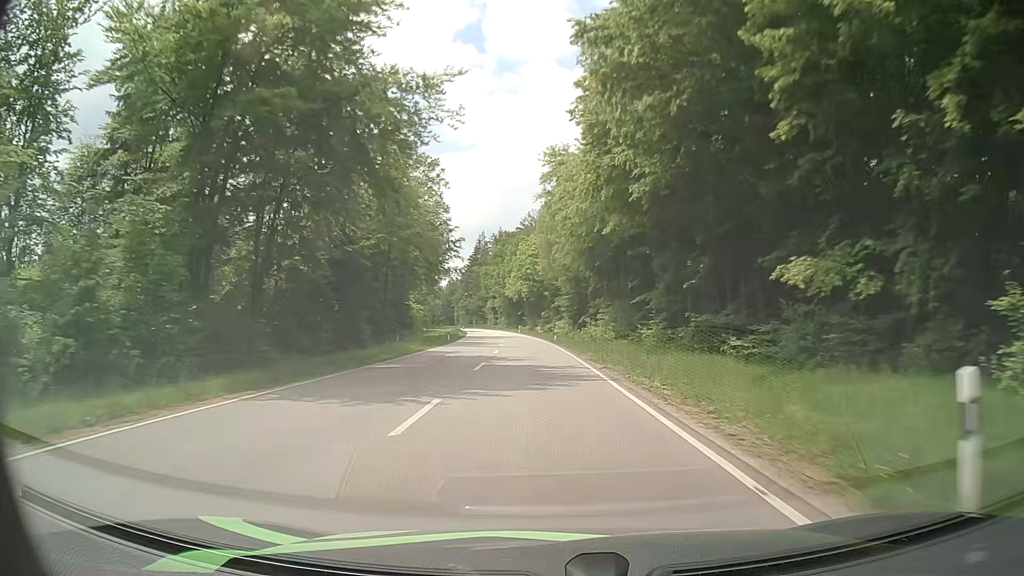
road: secondary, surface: asphalt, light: Day
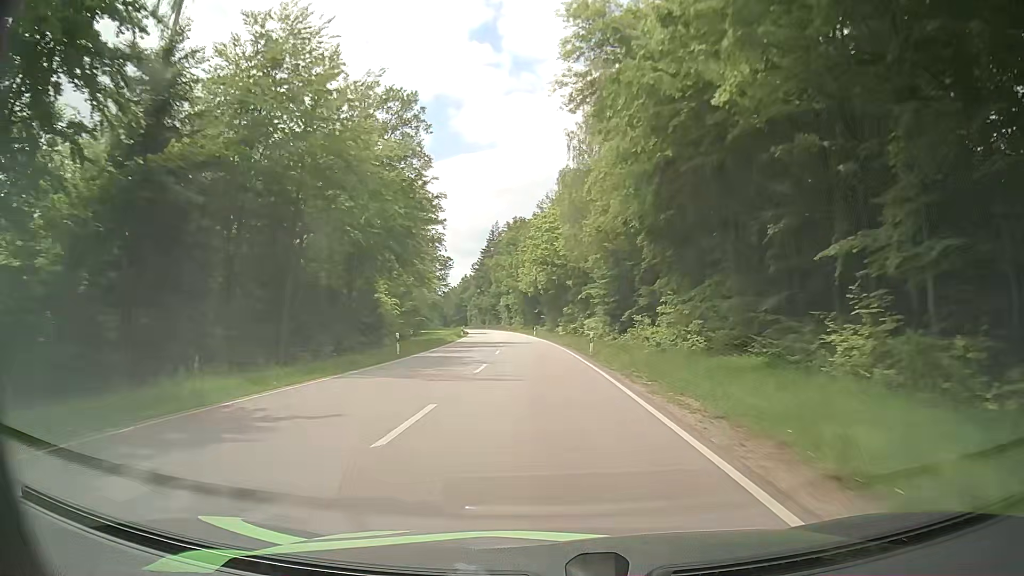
(-0.6, +24.8) m; -2°
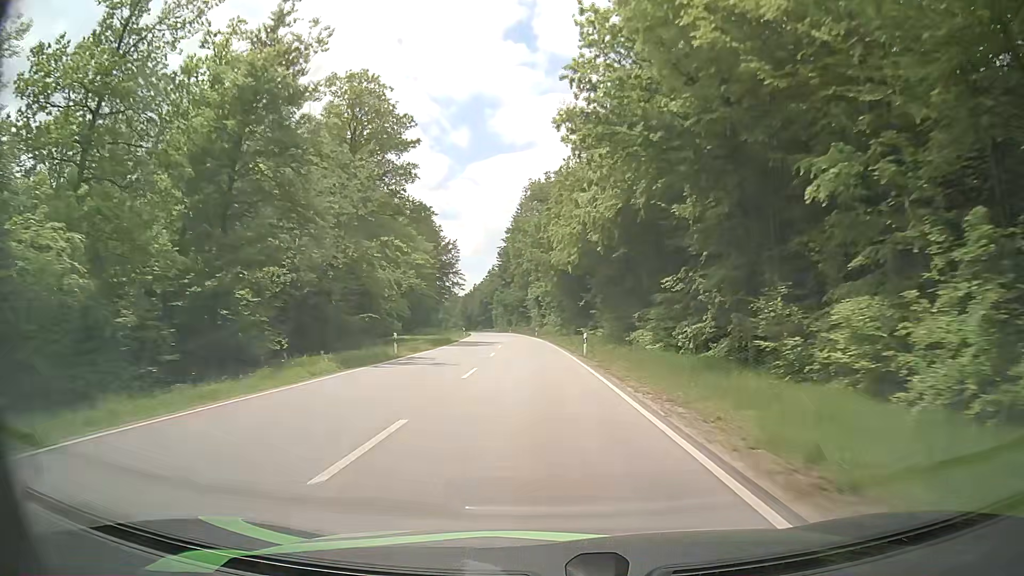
(-1.1, +49.9) m; -2°
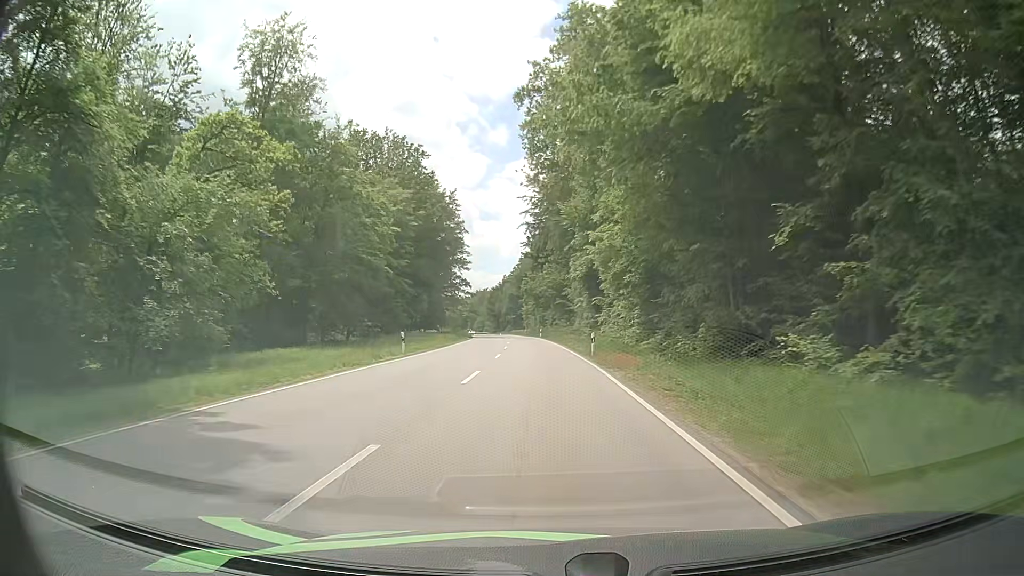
(-2.2, +50.3) m; -4°
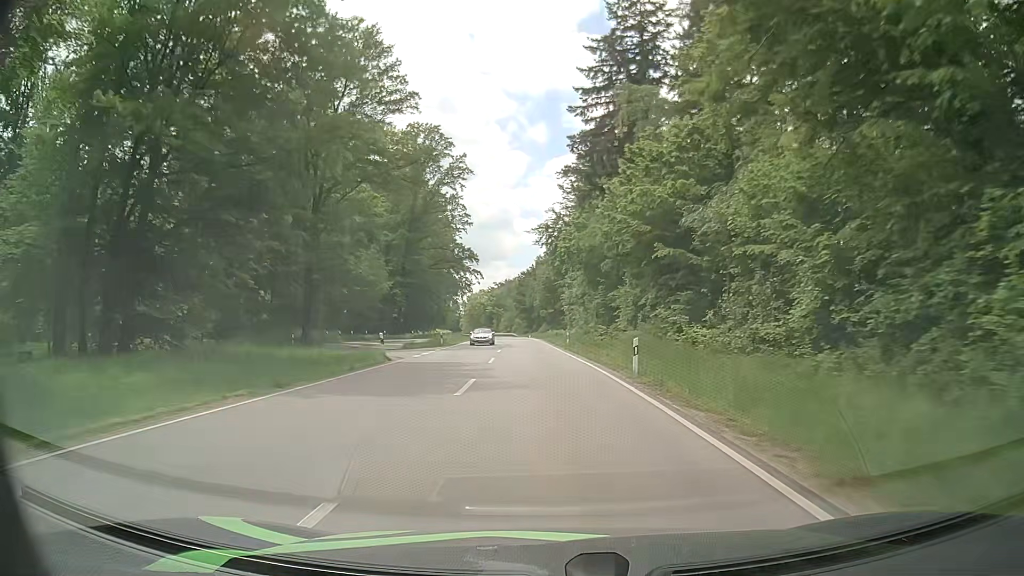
(-2.6, +62.5) m; -4°
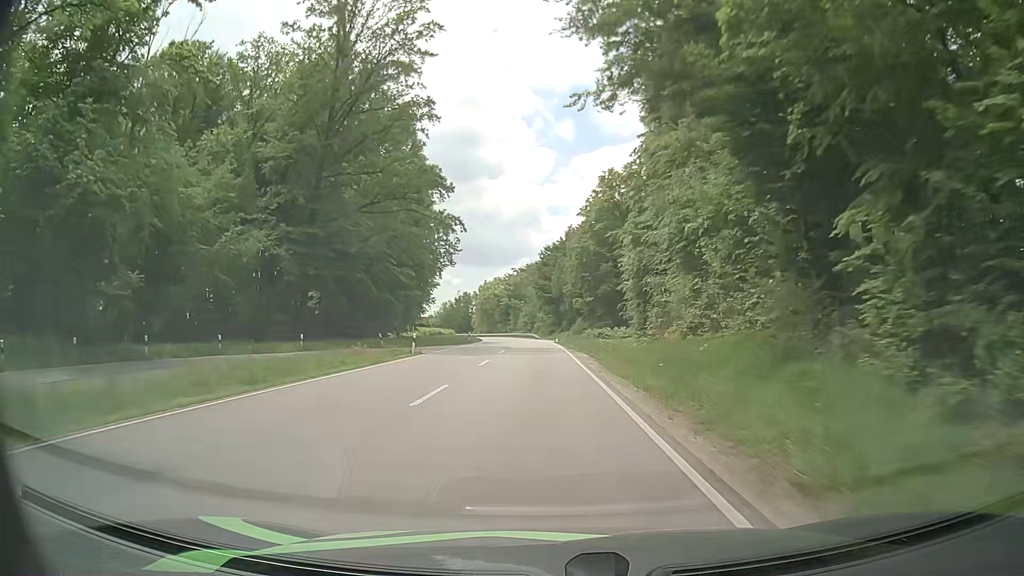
(-0.9, +49.7) m; -2°
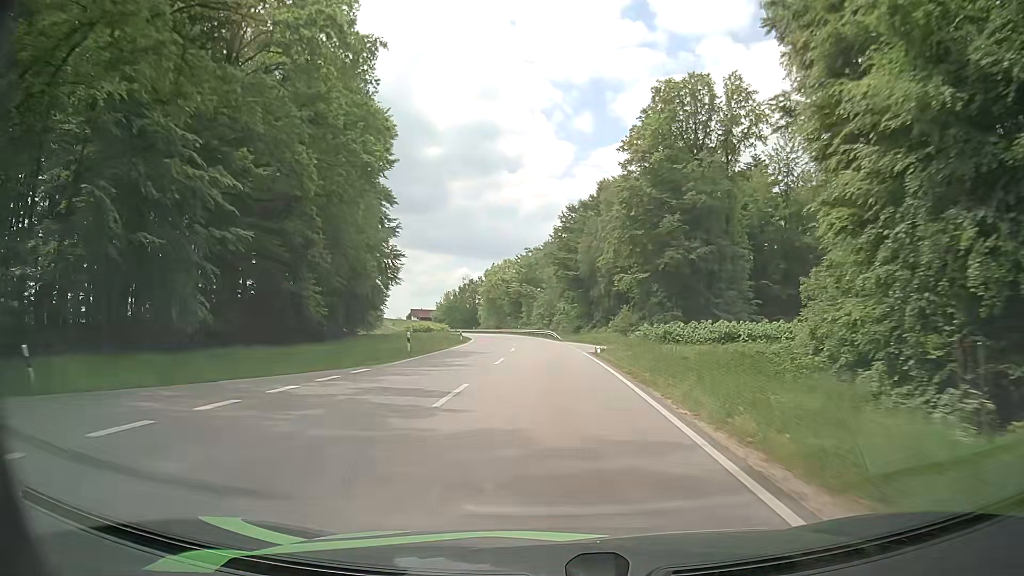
(-0.7, +36.2) m; -1°
(0, +10) (0, +20) (-1, +30) (-1, +40) (-1, +50) (-2, +60) (-3, +70) (-4, +80) (-5, +90) (-7, +100) m
